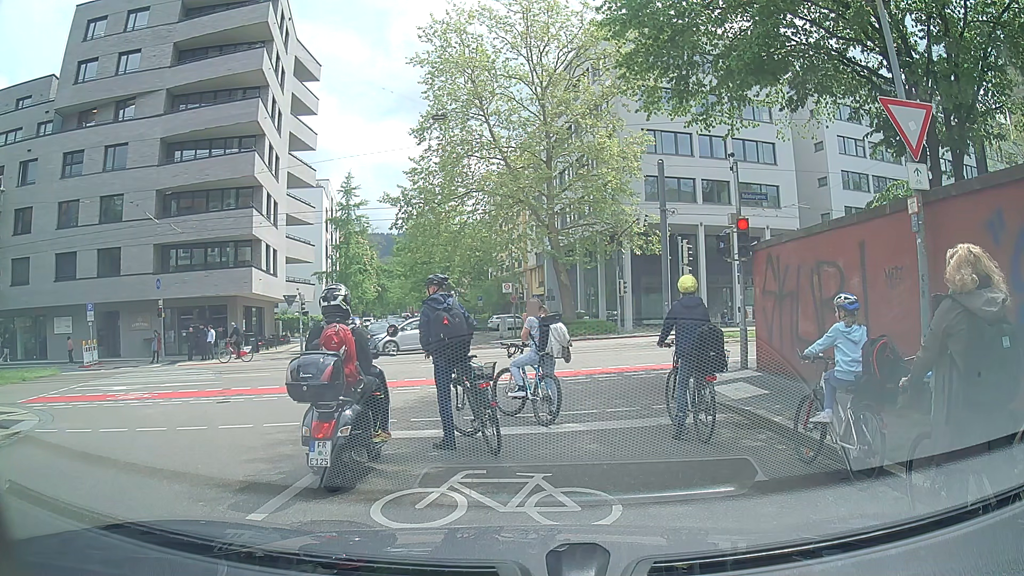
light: Day
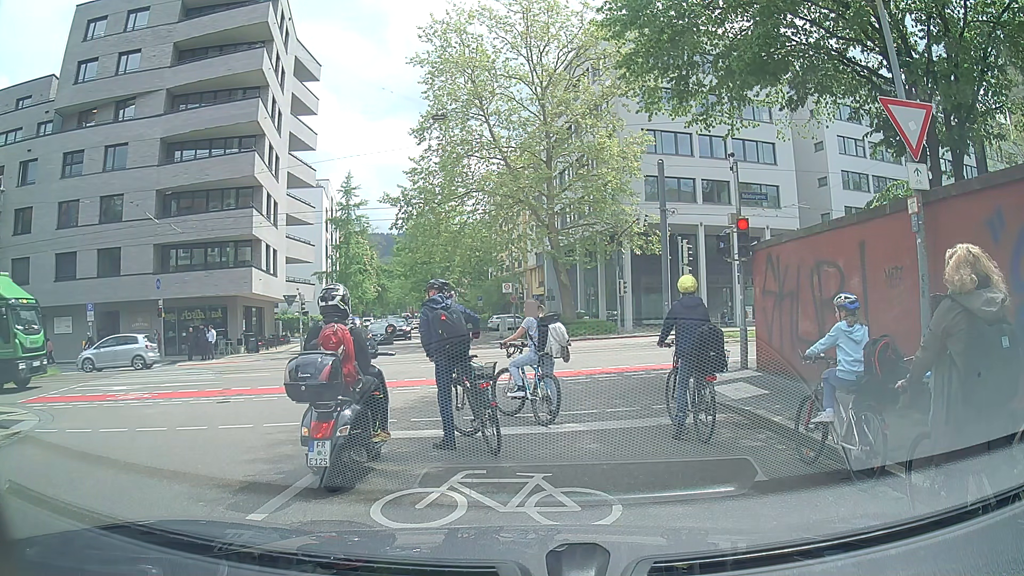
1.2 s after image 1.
(0.0, 0.0) m; 0°
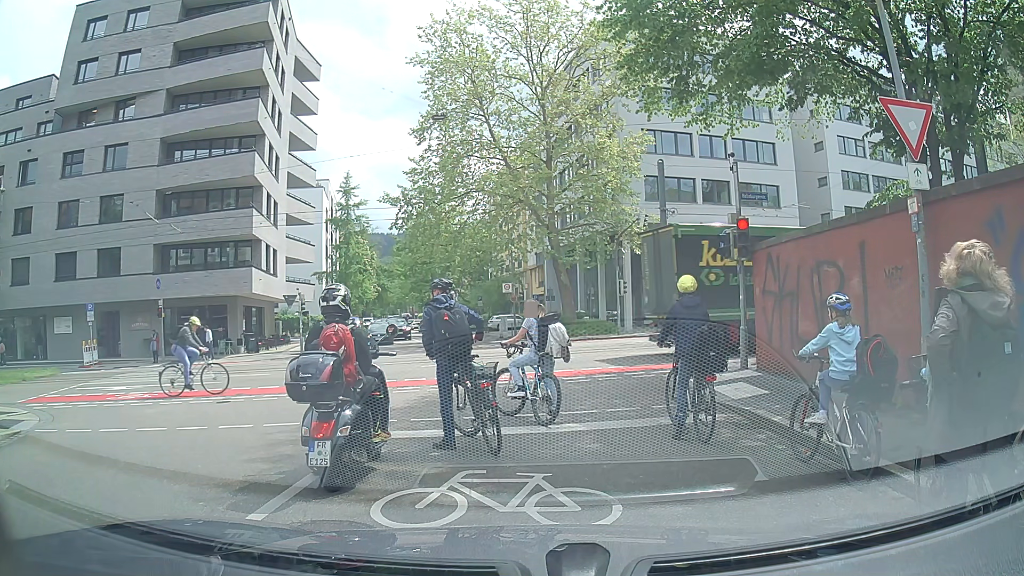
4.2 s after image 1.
(0.0, 0.0) m; 0°
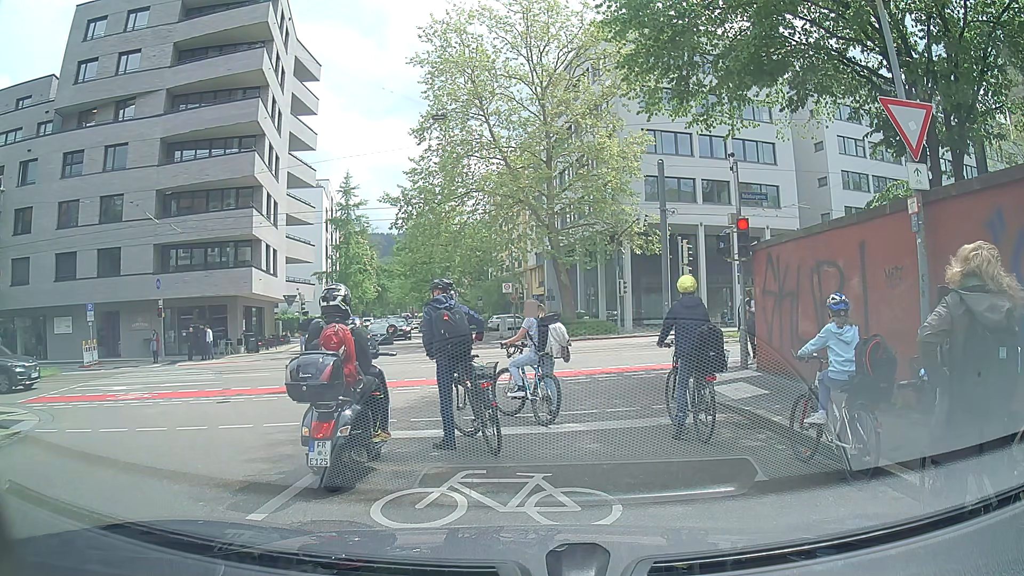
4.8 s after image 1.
(0.0, 0.0) m; 0°
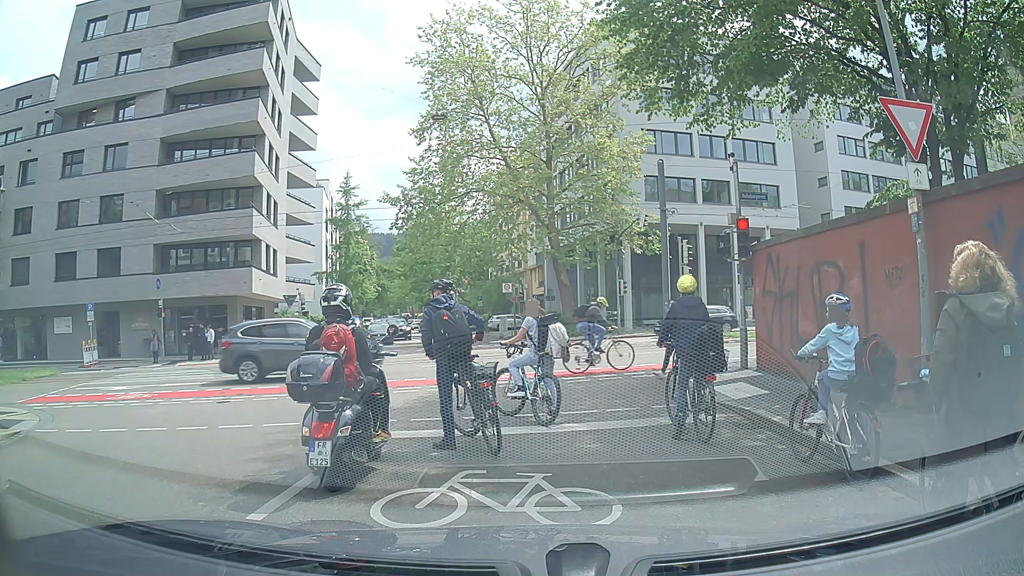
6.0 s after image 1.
(0.0, 0.0) m; 0°
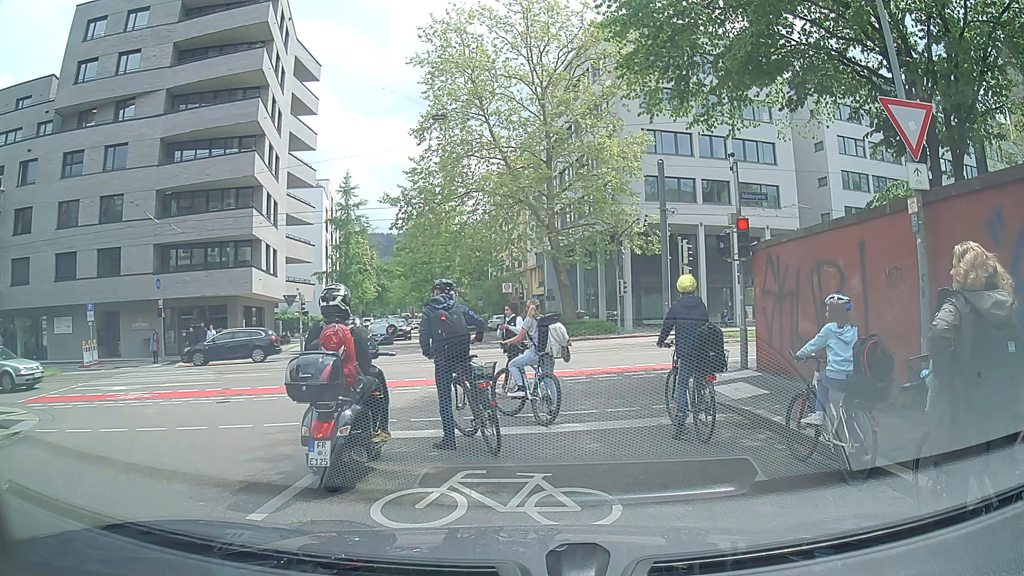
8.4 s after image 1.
(0.0, 0.0) m; 0°
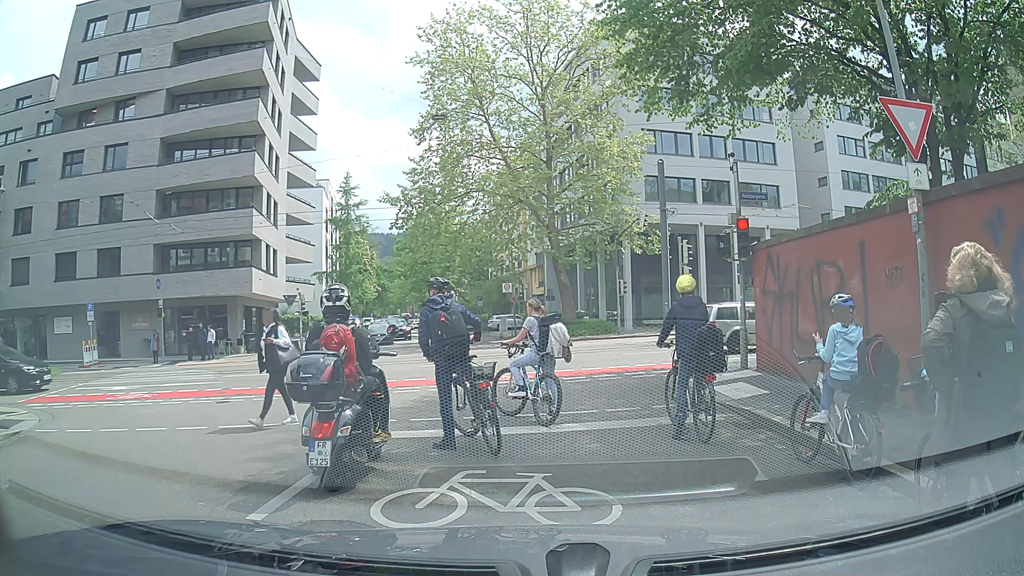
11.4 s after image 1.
(0.0, 0.0) m; 0°
